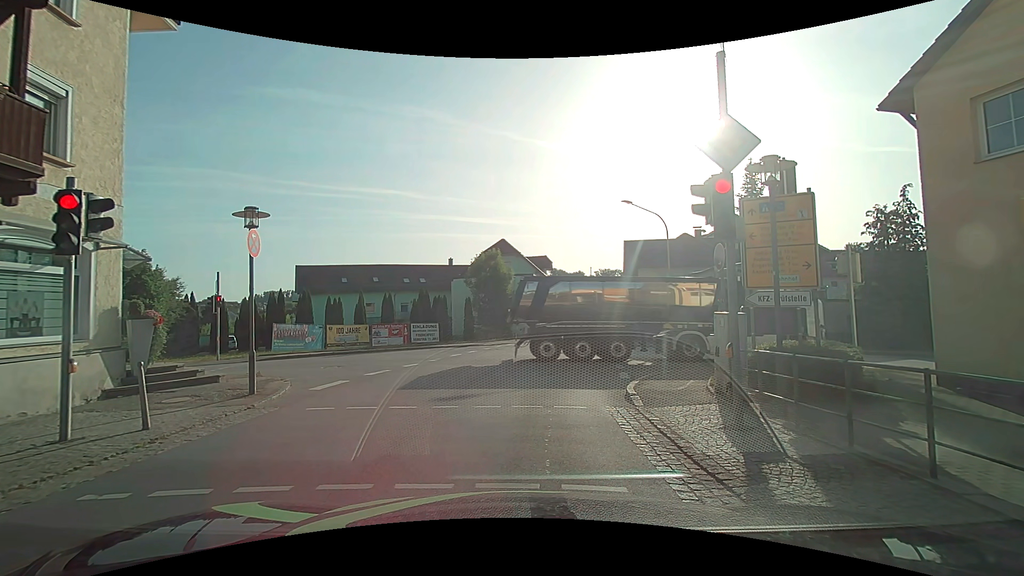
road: secondary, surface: asphalt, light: Day
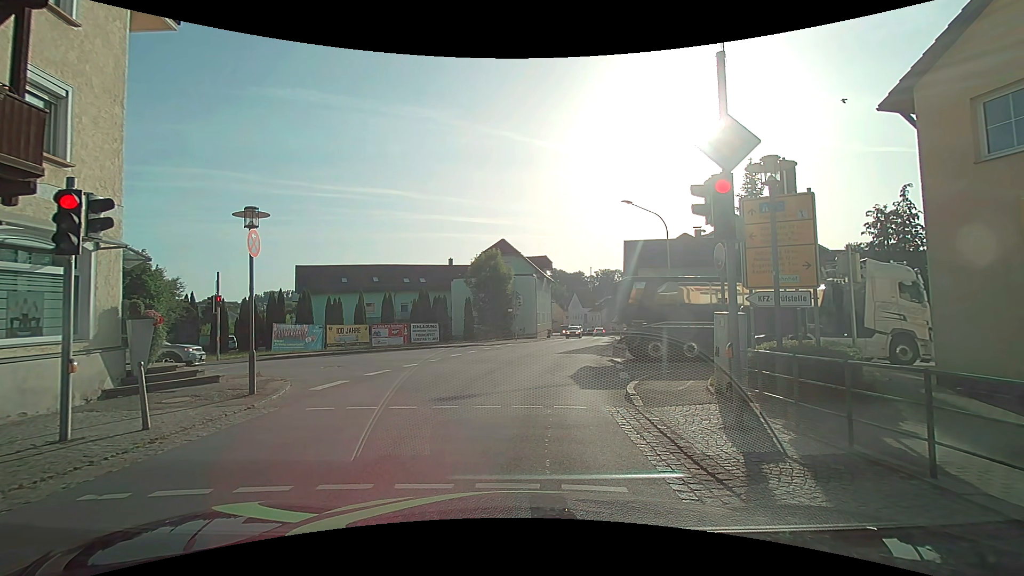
(0.0, 0.0) m; 0°
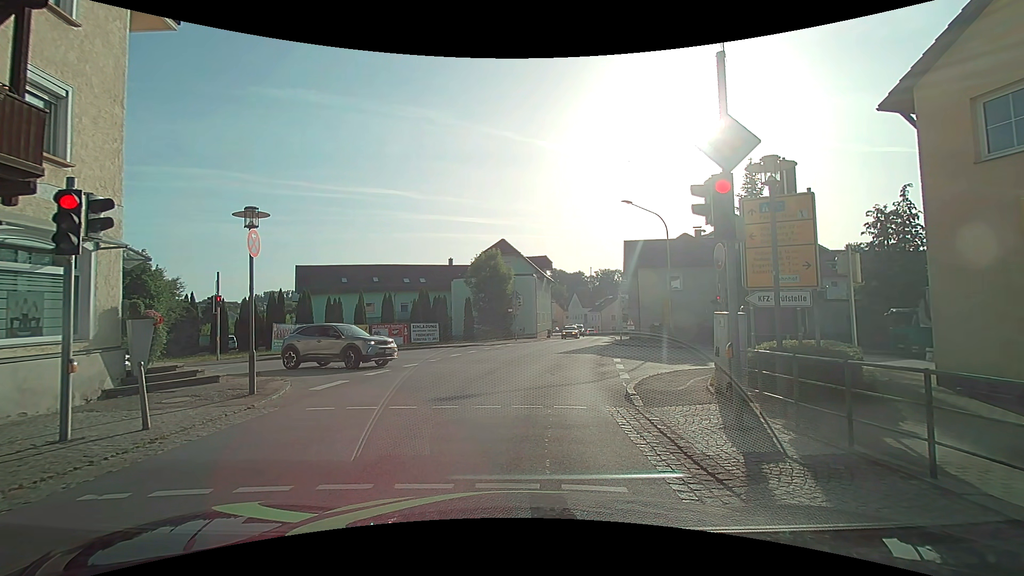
(0.0, 0.0) m; 0°
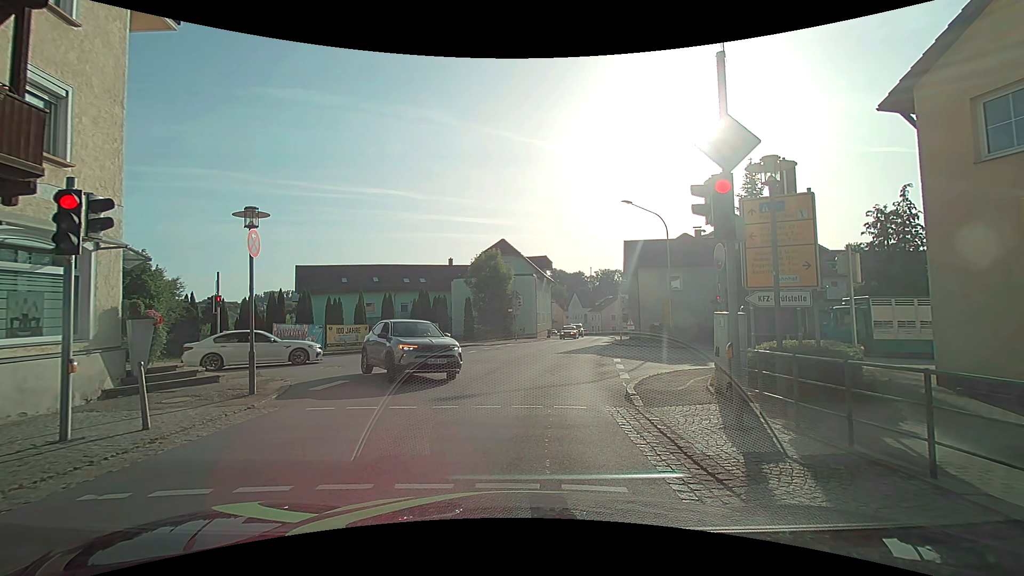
(0.0, 0.0) m; 0°
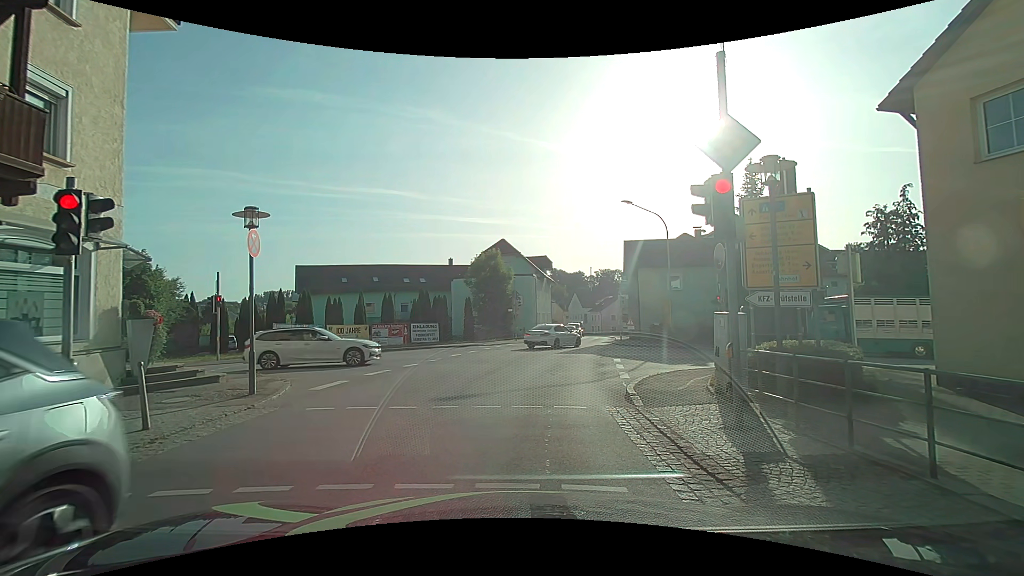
(0.0, 0.0) m; 0°
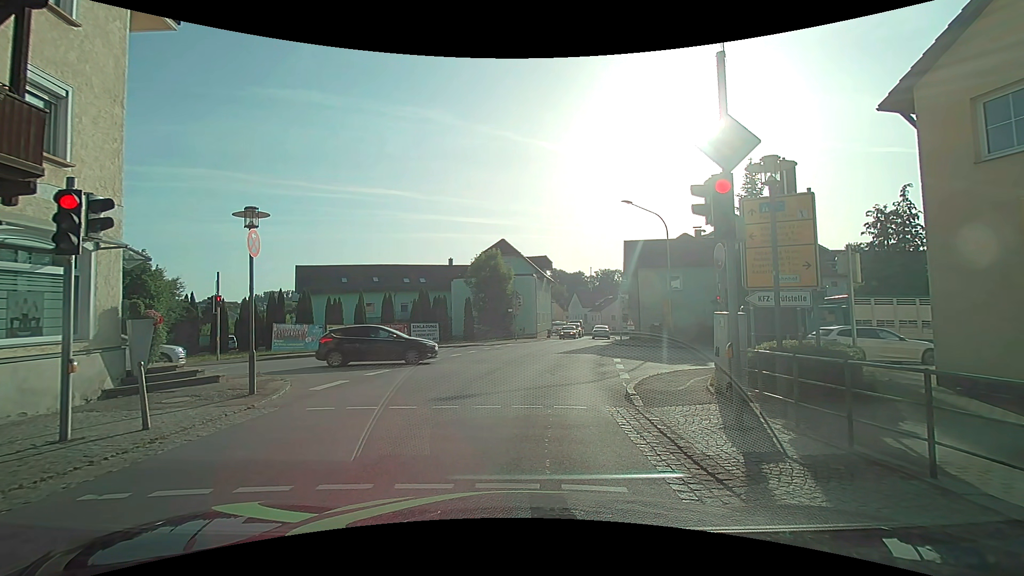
(0.0, 0.0) m; 0°
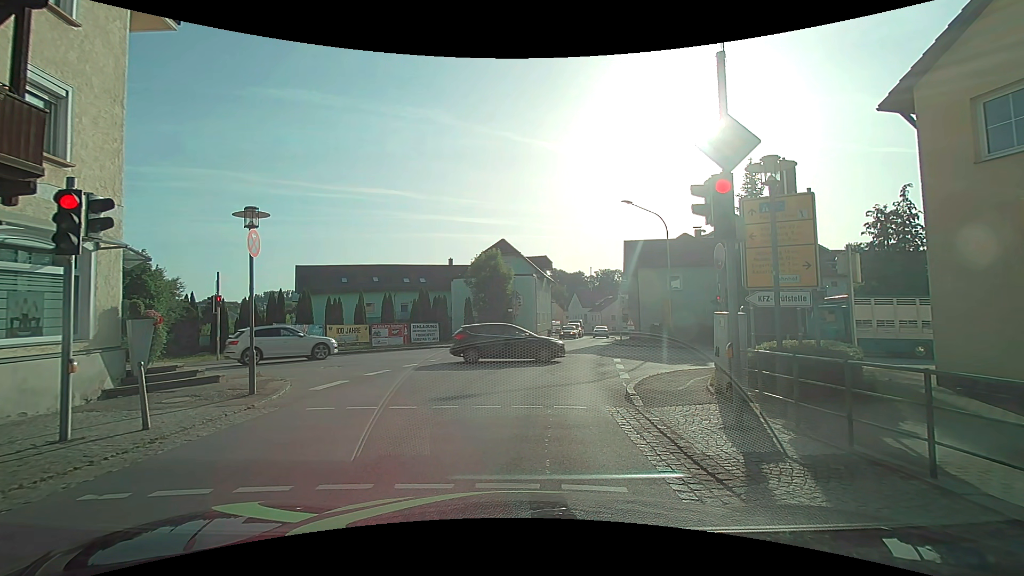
(0.0, 0.0) m; 0°
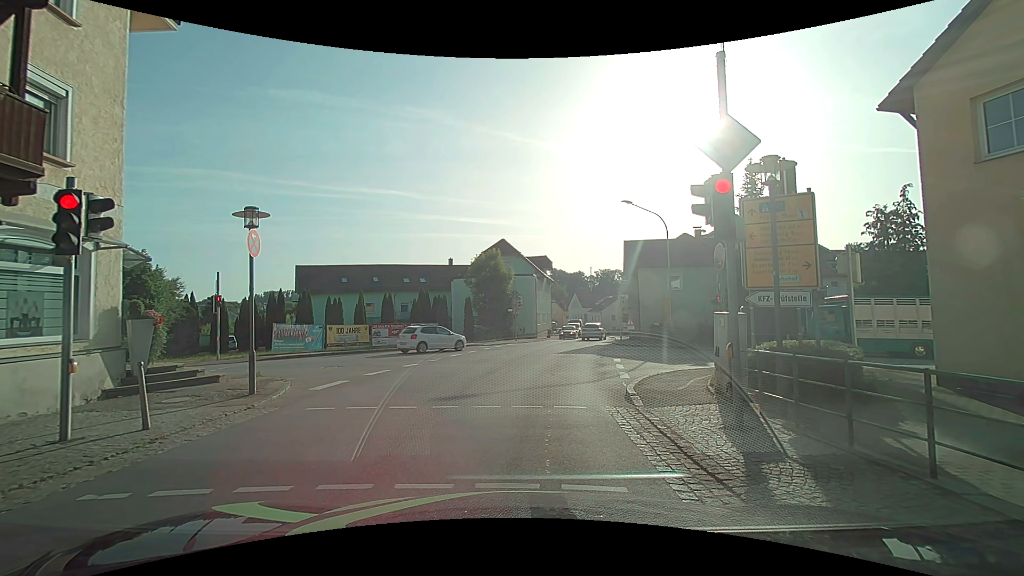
(0.0, 0.0) m; 0°
